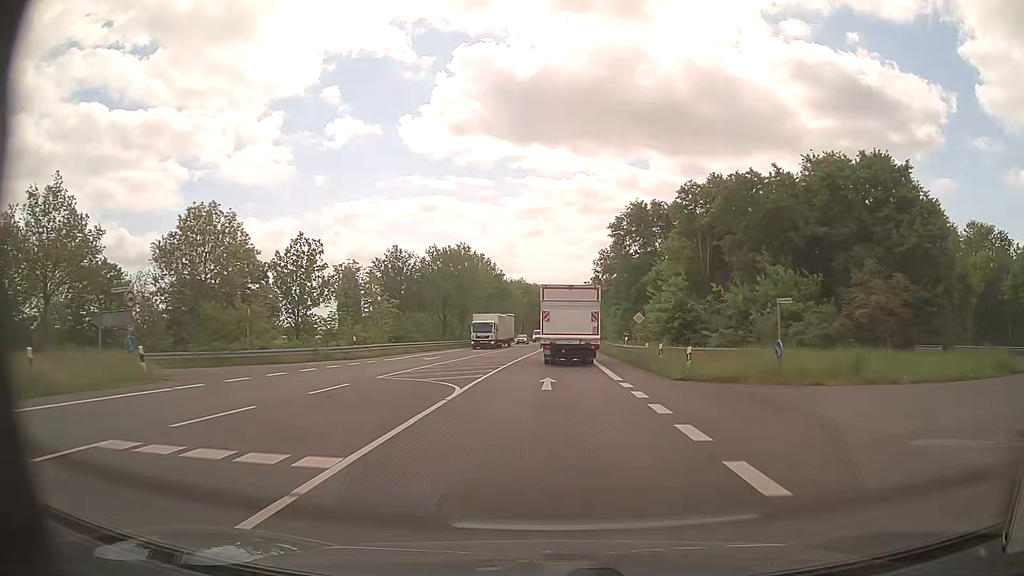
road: primary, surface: asphalt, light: Day
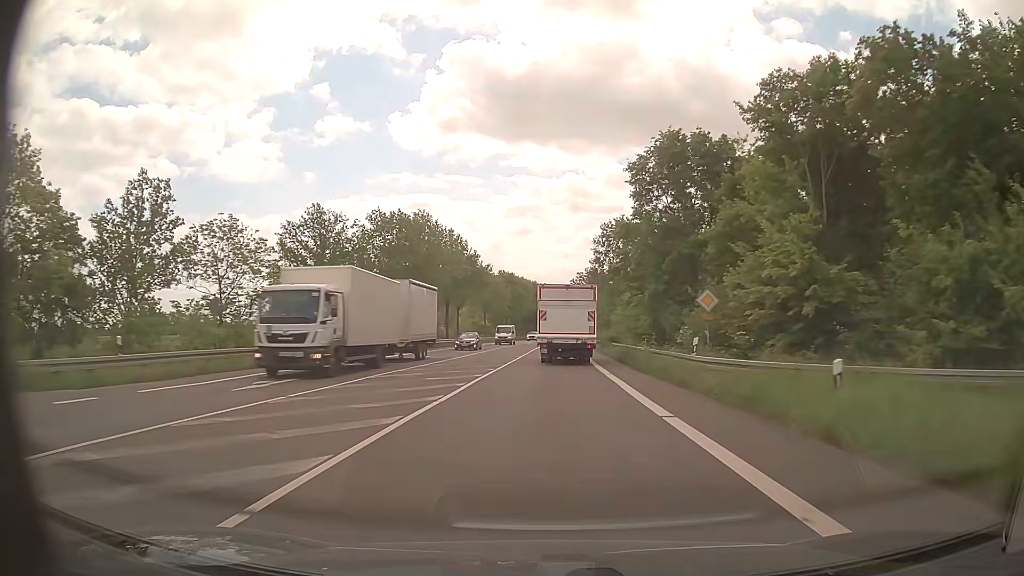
(+0.2, +22.8) m; +1°
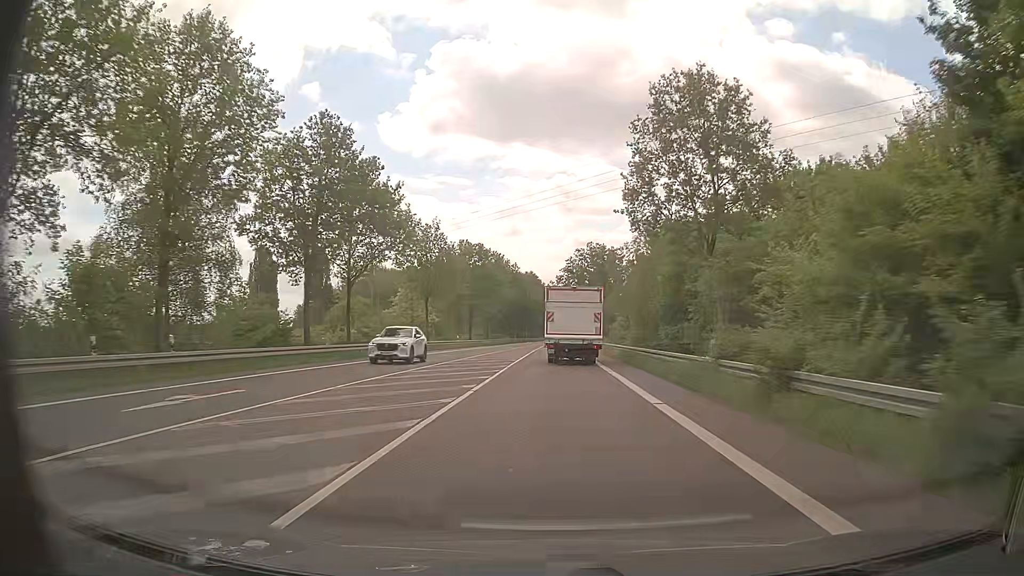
(+0.4, +45.7) m; +1°
(0, +10) (0, +20) (0, +30) (+1, +40) (+1, +50) (+1, +60) (+1, +70) (+2, +80) (+2, +90) (+3, +100) m
